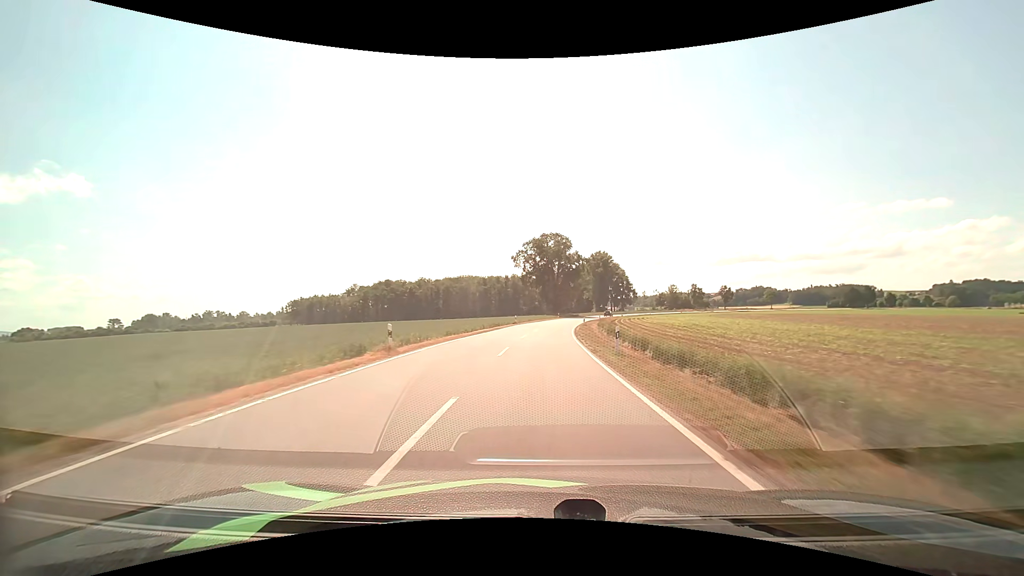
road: tertiary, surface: asphalt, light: Day
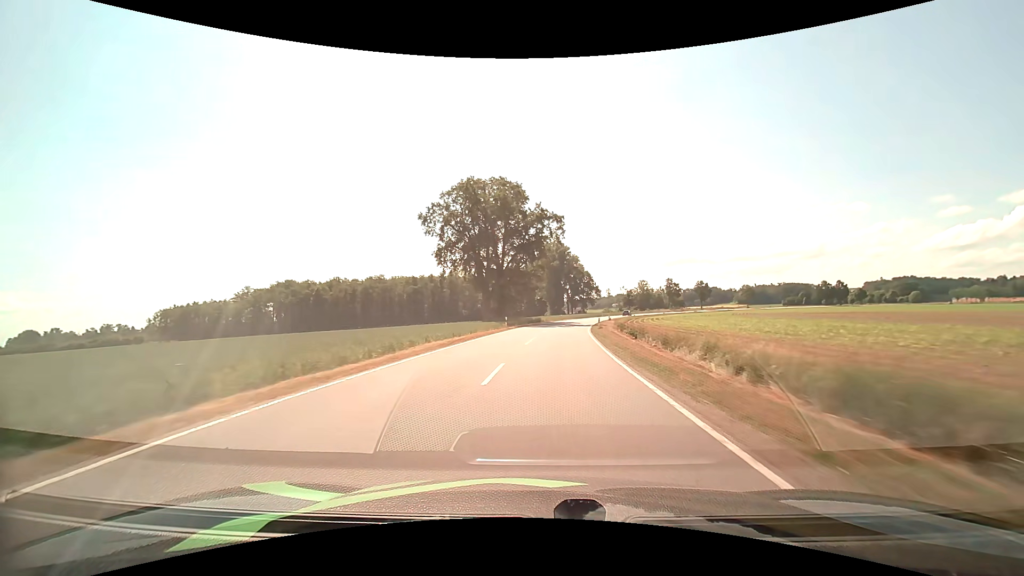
(+1.7, +55.3) m; +5°
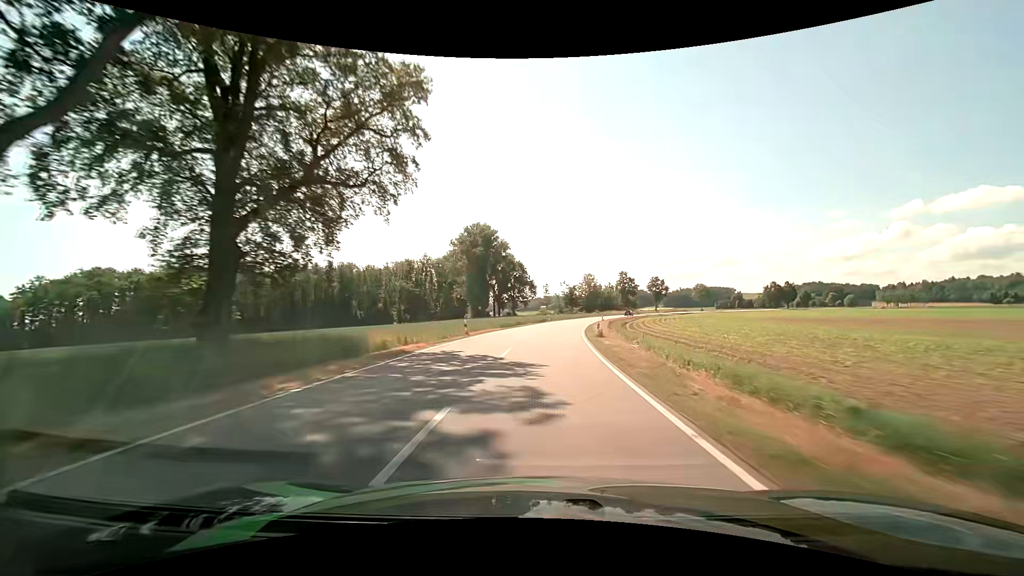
(+3.9, +54.1) m; +9°
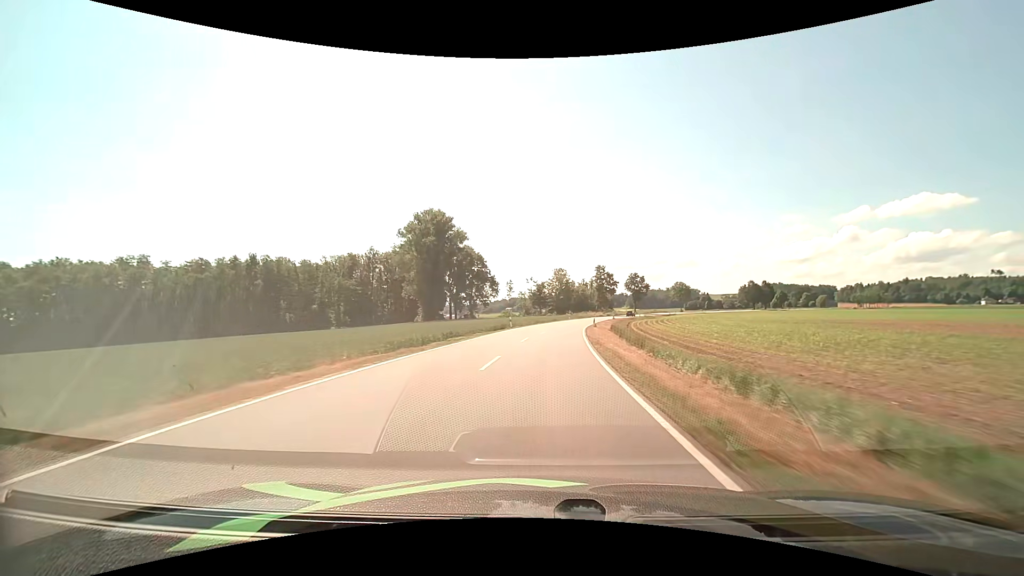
(+0.8, +27.3) m; +4°
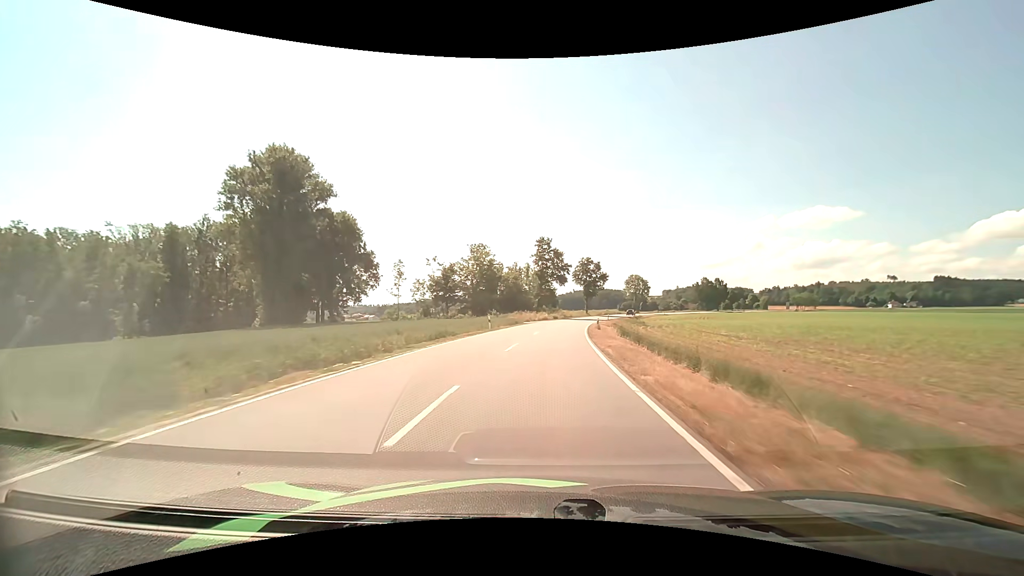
(+3.7, +55.1) m; +8°
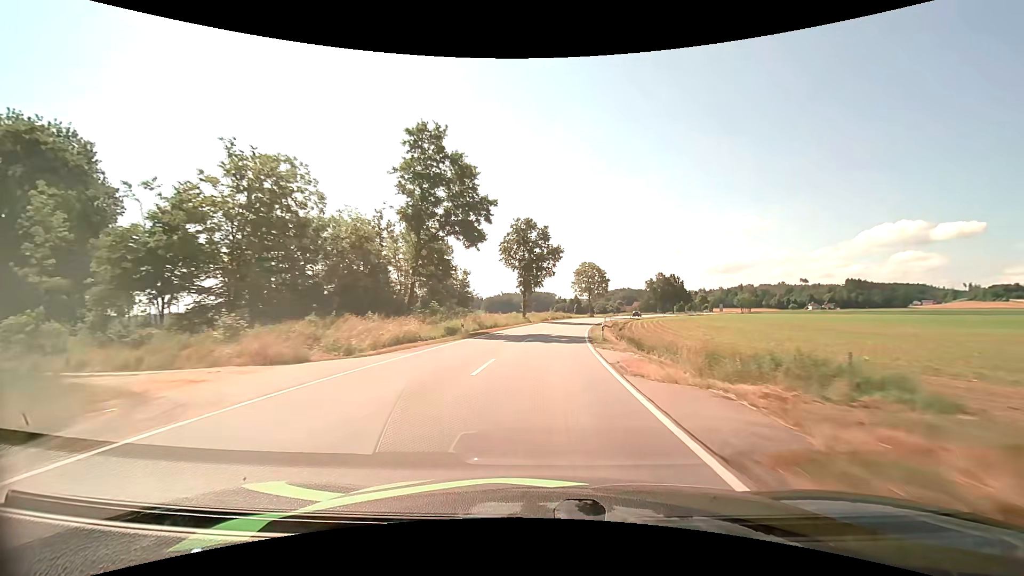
(+4.0, +54.3) m; +8°
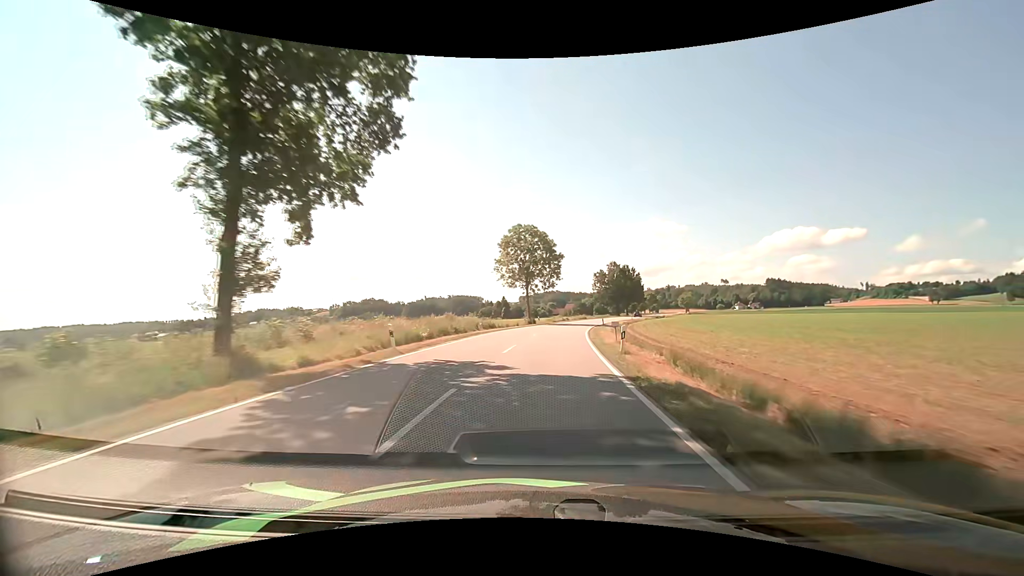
(+4.2, +54.2) m; +9°
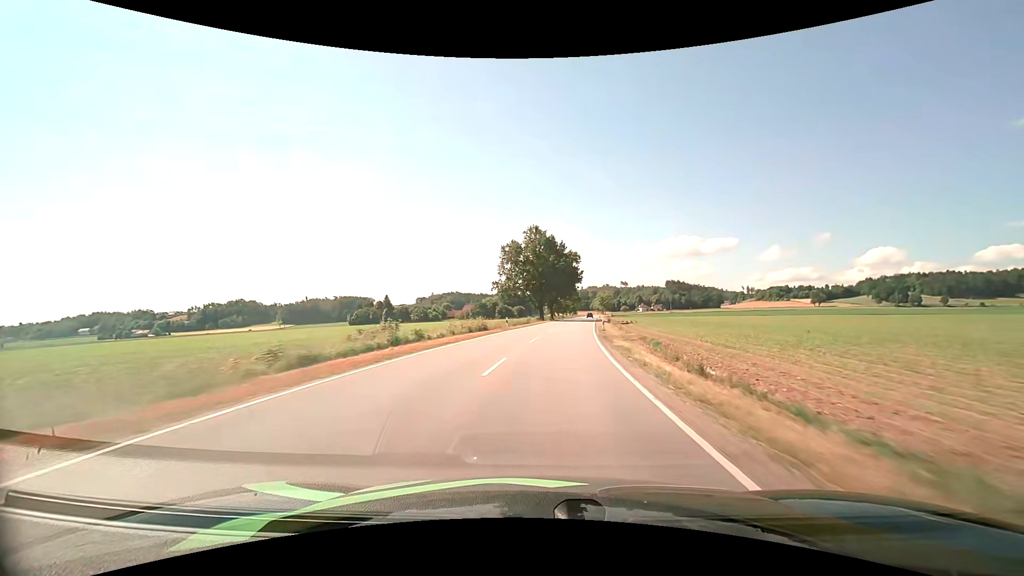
(+6.0, +65.9) m; +11°
